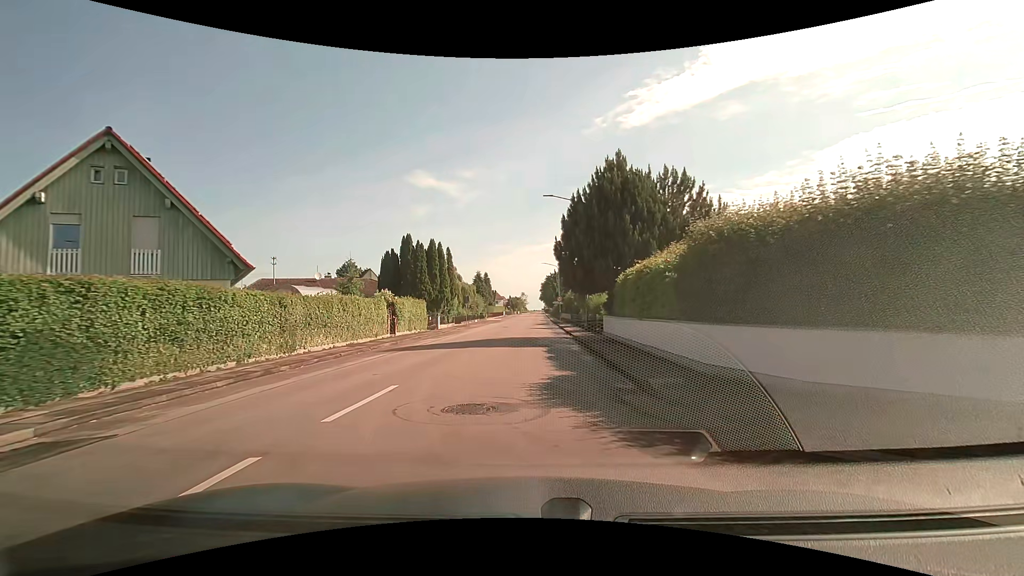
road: tertiary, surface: asphalt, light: Day
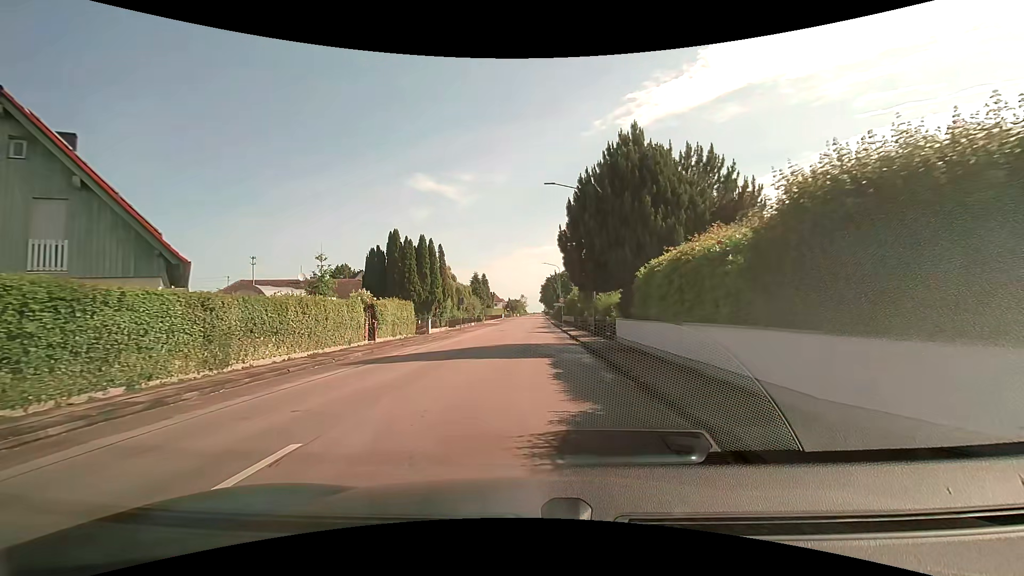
(0.0, +4.0) m; +1°
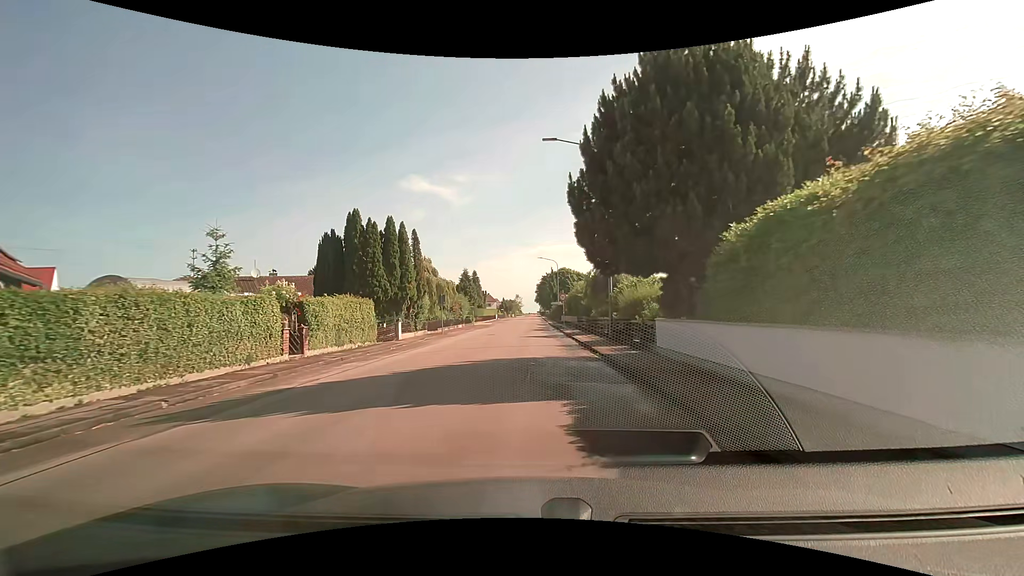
(-0.1, +7.8) m; -1°
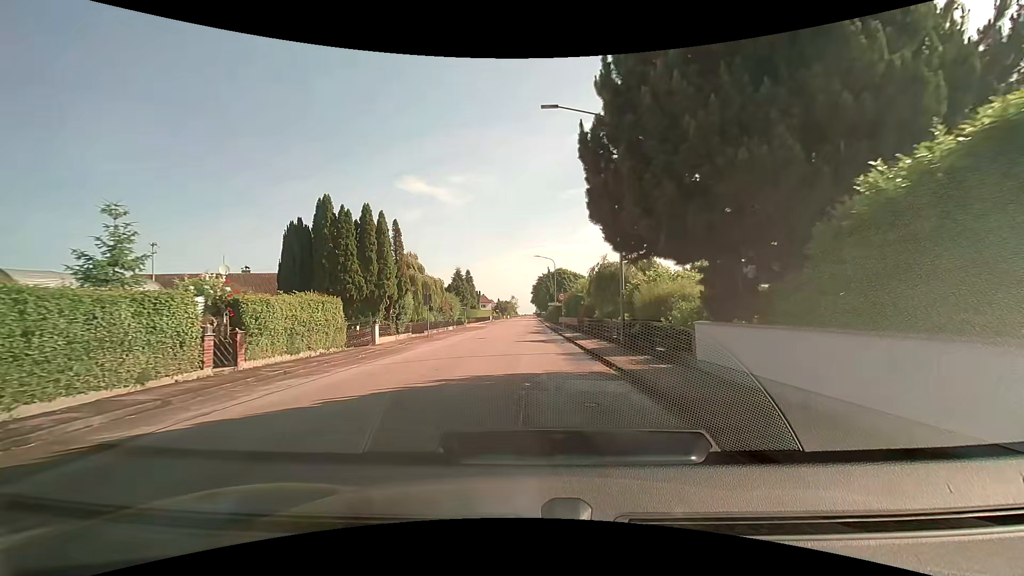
(+0.1, +3.9) m; +1°
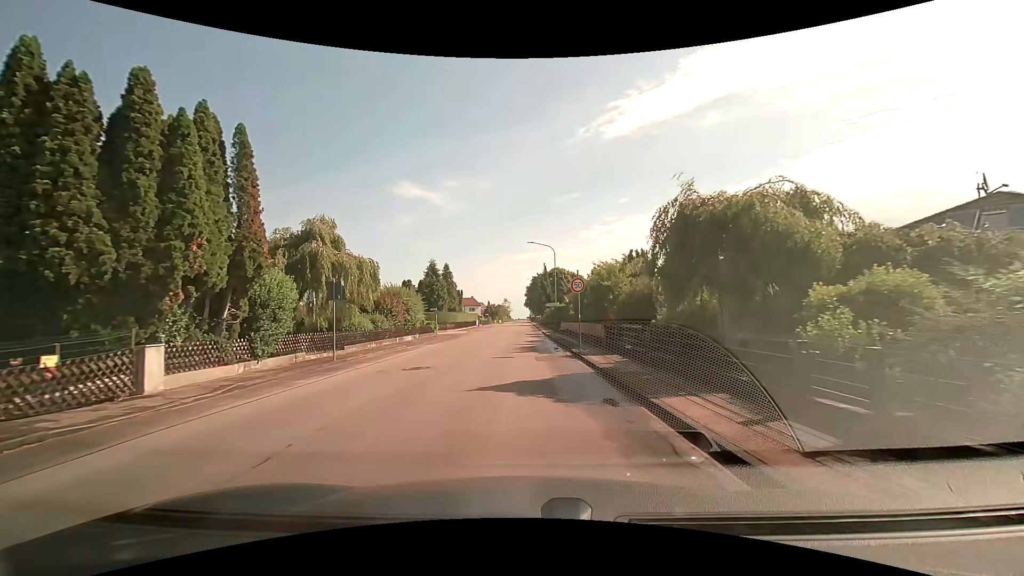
(+0.2, +16.2) m; +1°
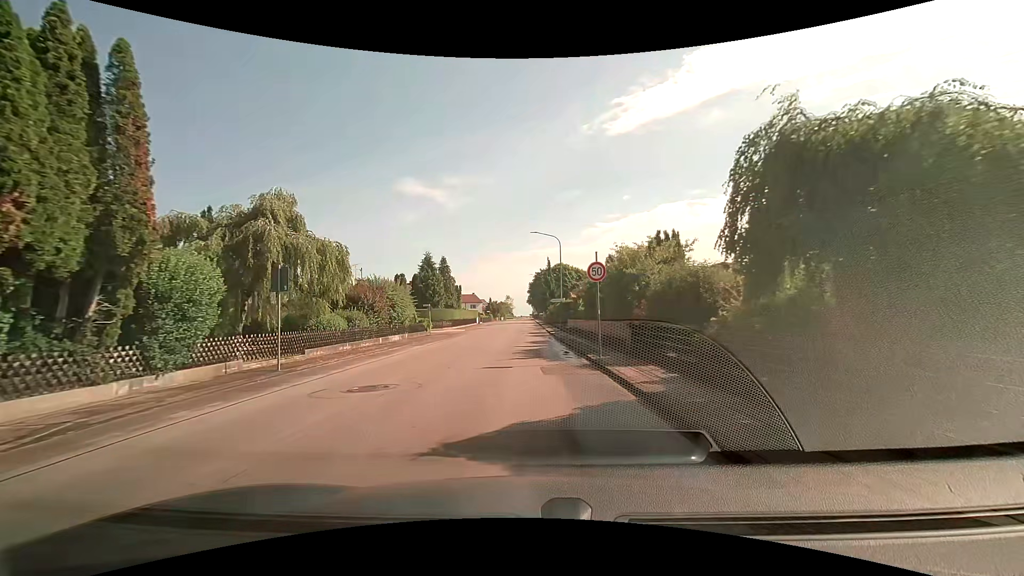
(0.0, +4.7) m; 0°
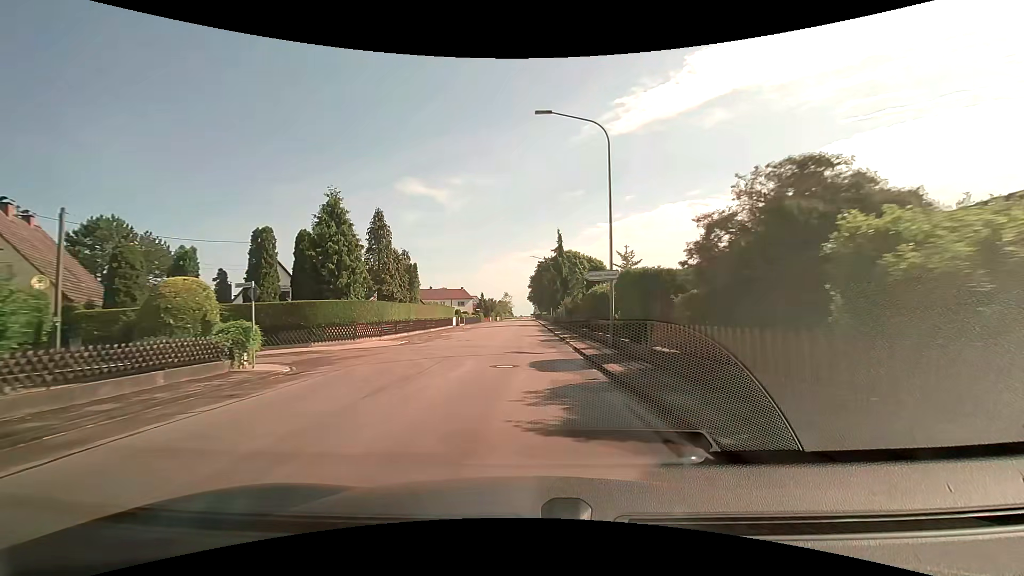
(-0.3, +29.0) m; 0°
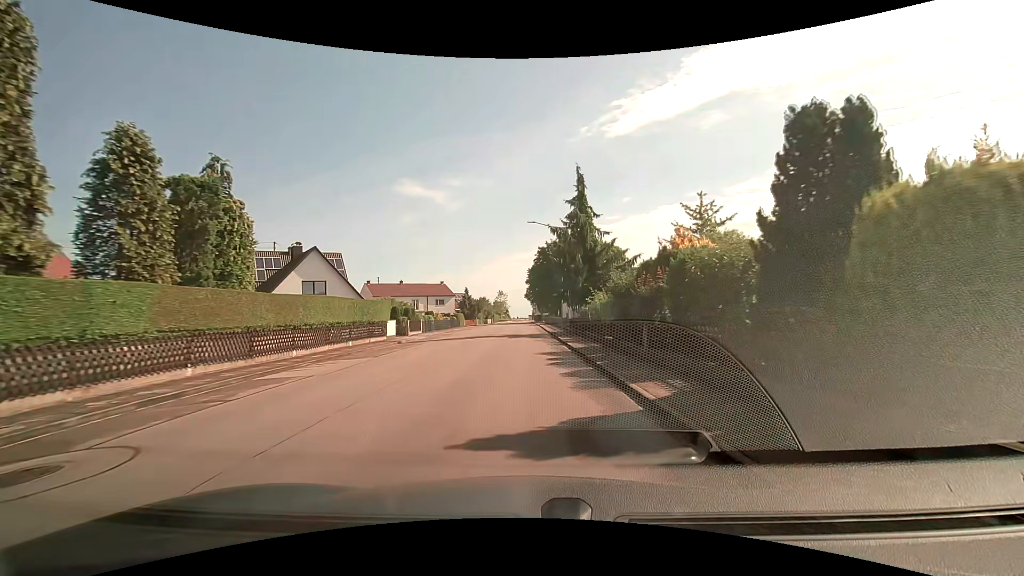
(0.0, +26.8) m; +1°
(0, +10) (0, +20) (0, +30) (0, +40) (-1, +50) (-1, +60) (-1, +70) (-1, +80) (-2, +90) (-2, +100) m
